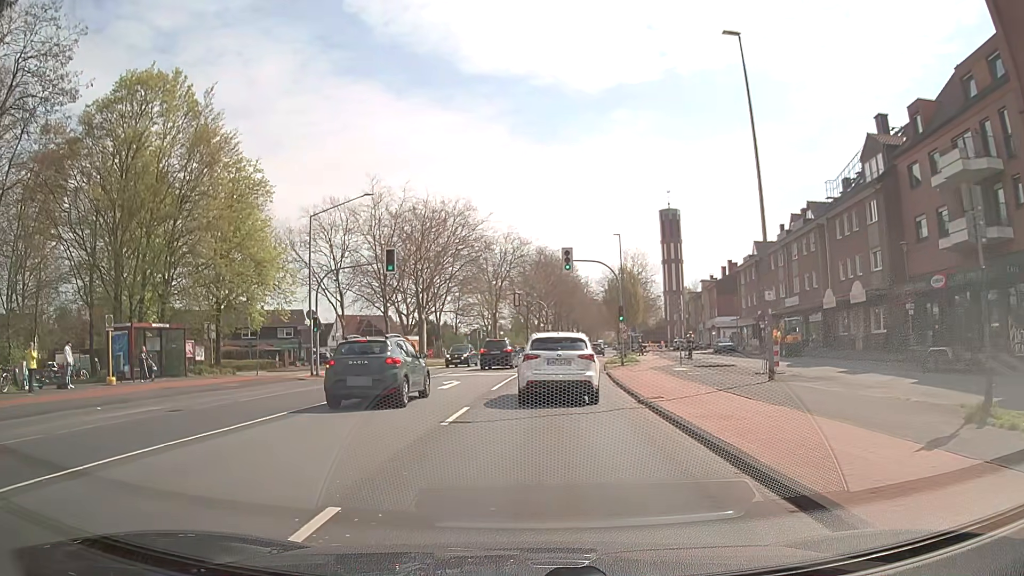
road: secondary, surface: asphalt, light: Day
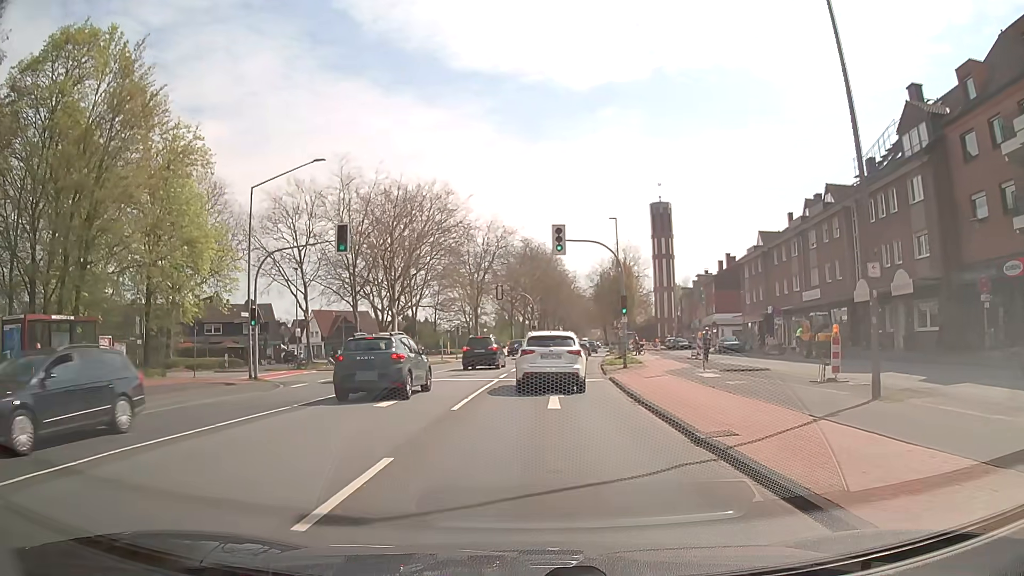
(-0.1, +7.0) m; 0°
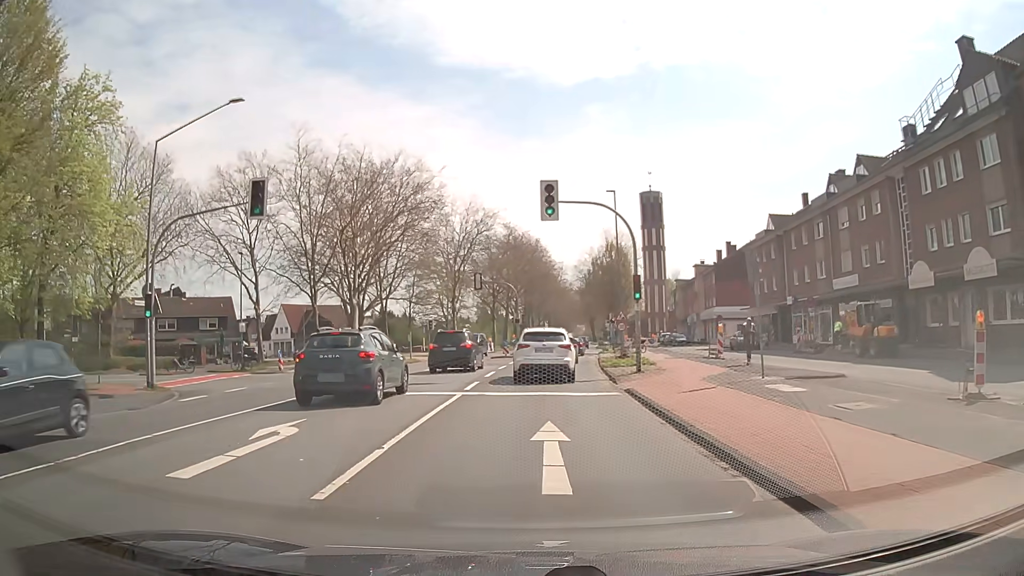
(+0.1, +8.1) m; +1°
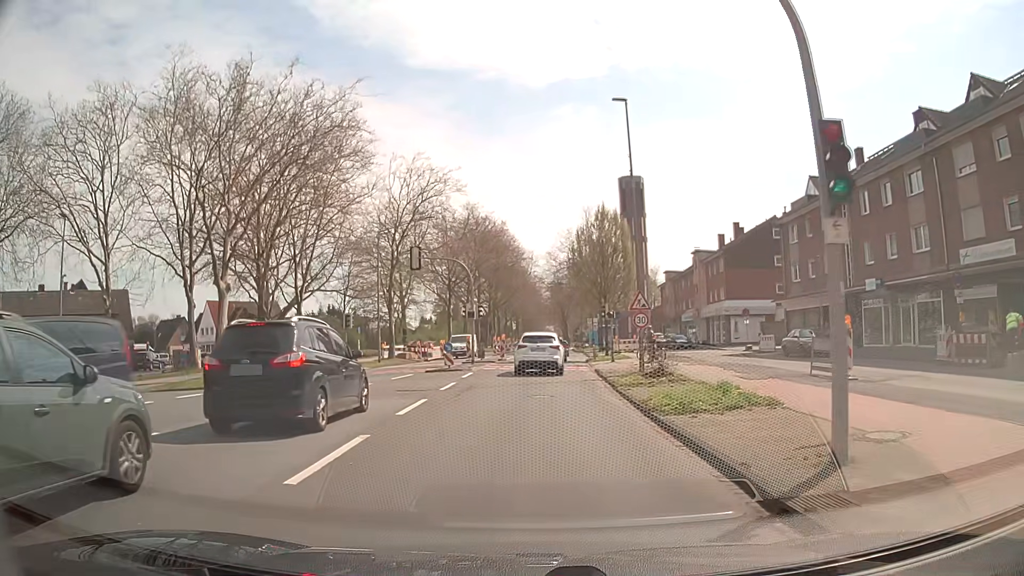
(+0.4, +17.1) m; +2°
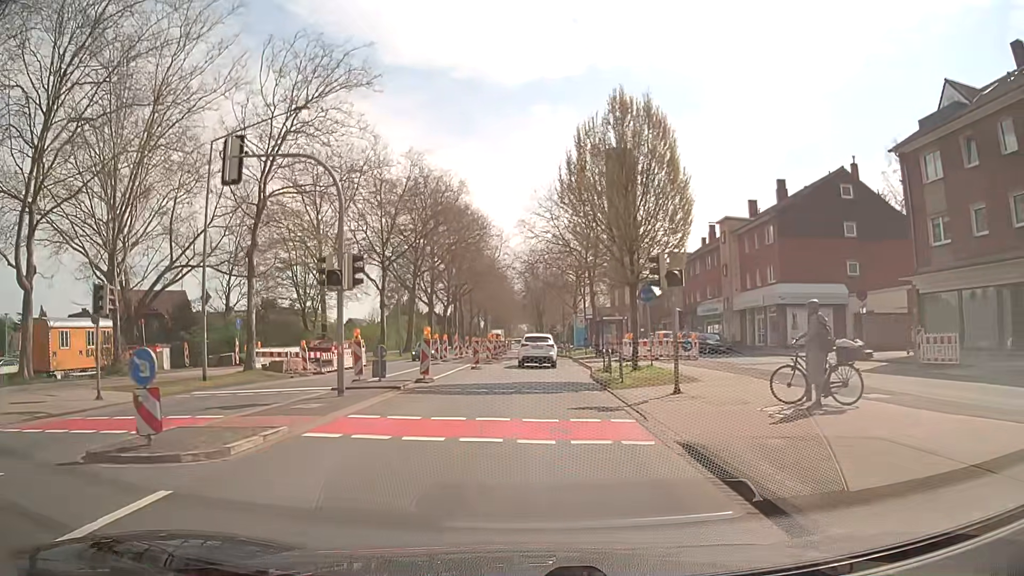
(+0.7, +21.9) m; +2°
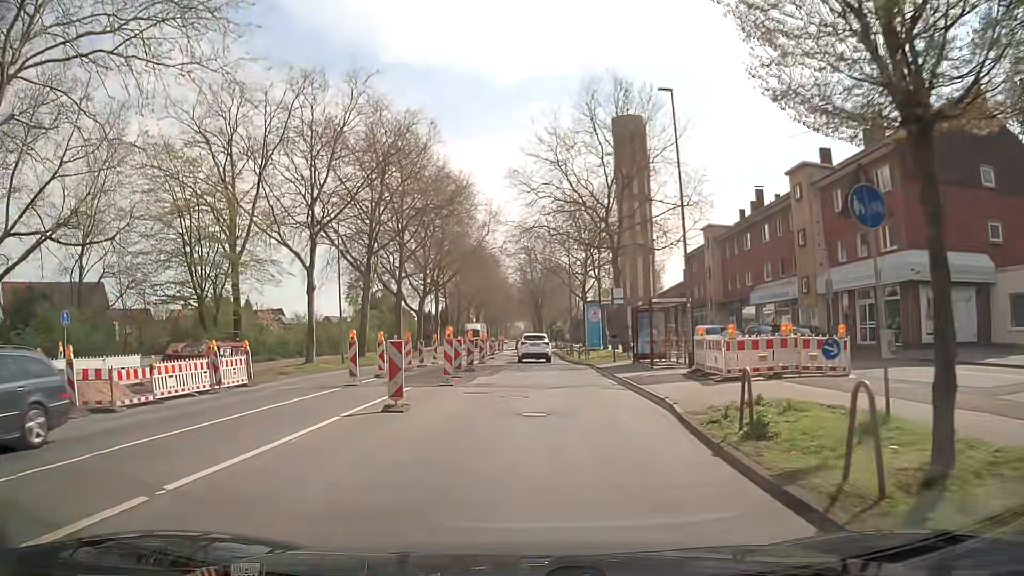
(+0.1, +17.7) m; +1°
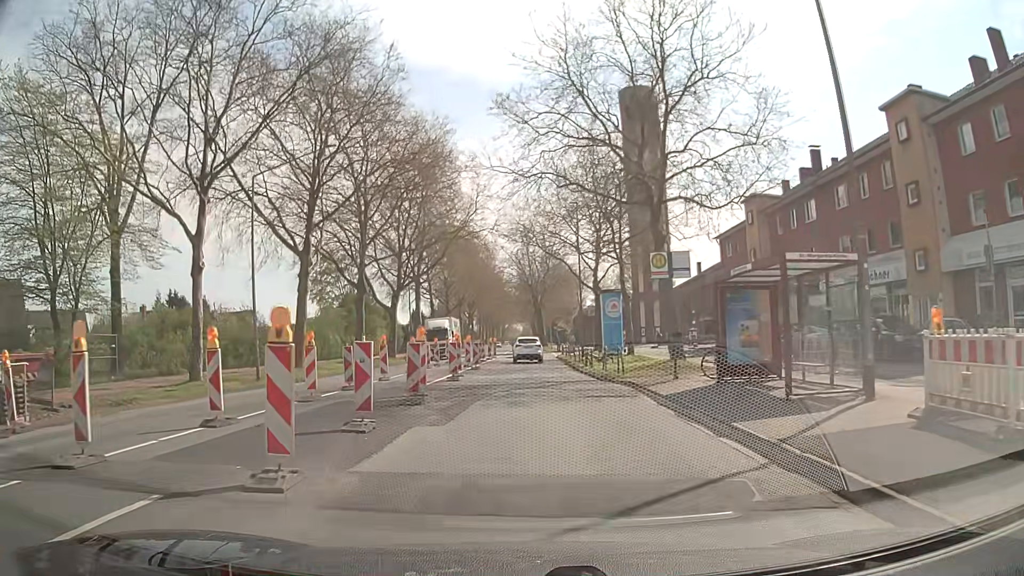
(-0.2, +13.4) m; -1°
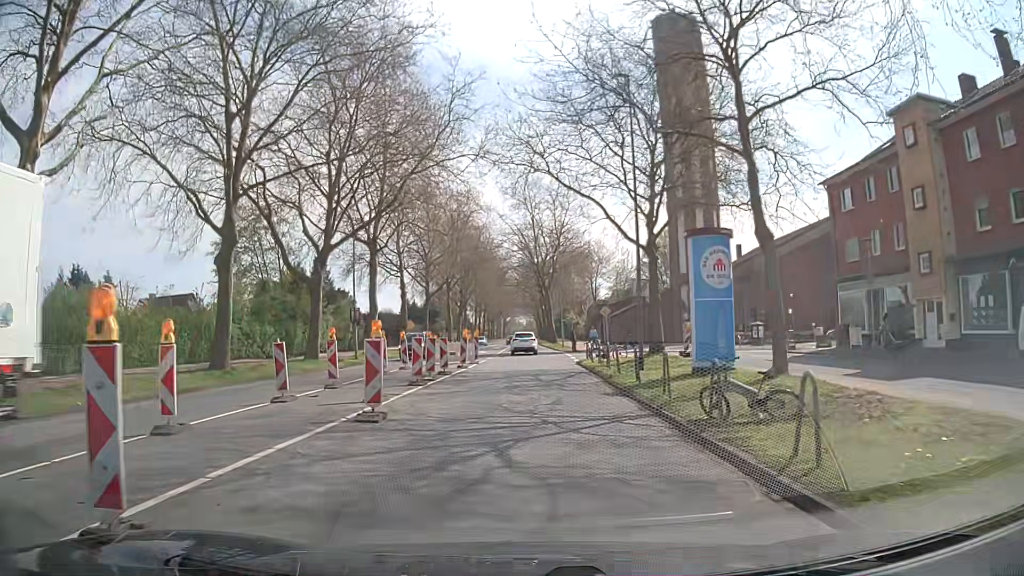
(+0.1, +22.4) m; 0°
(0, +10) (0, +20) (0, +30) (0, +40) (+1, +50) (+1, +60) (+1, +70) (+1, +80) (+1, +90) (+1, +100) m
